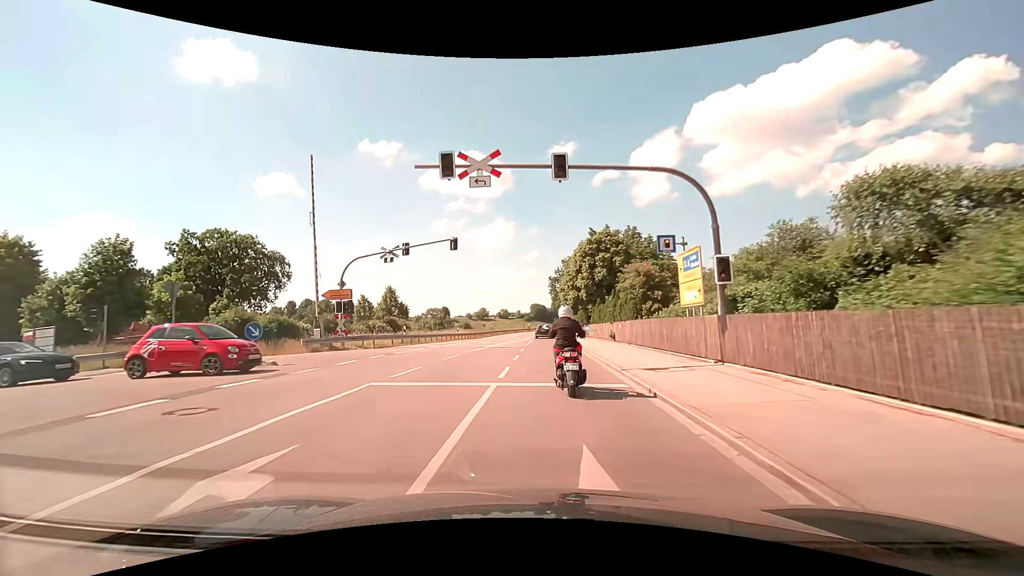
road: secondary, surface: asphalt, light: Day
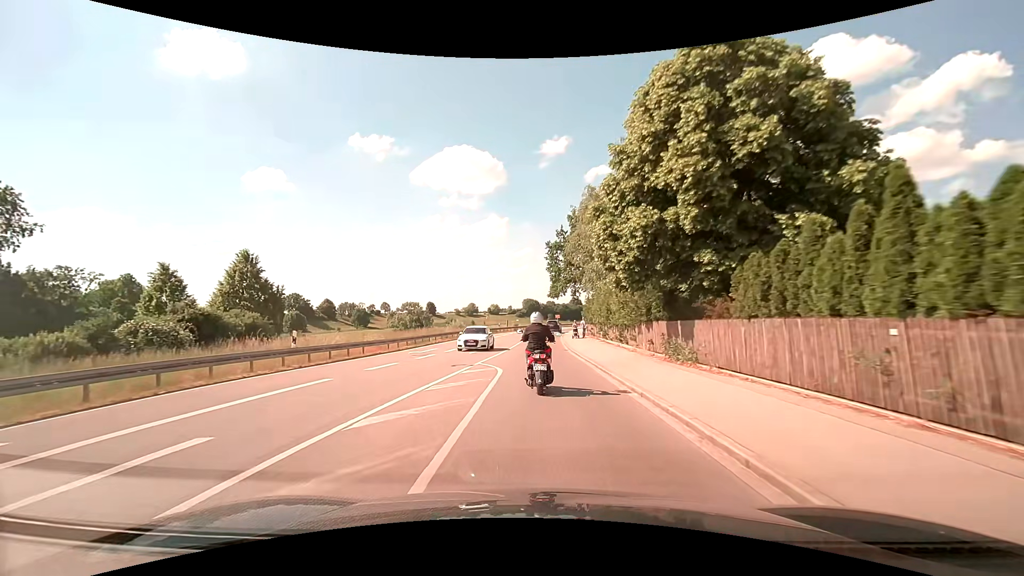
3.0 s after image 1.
(+0.4, +35.5) m; +1°
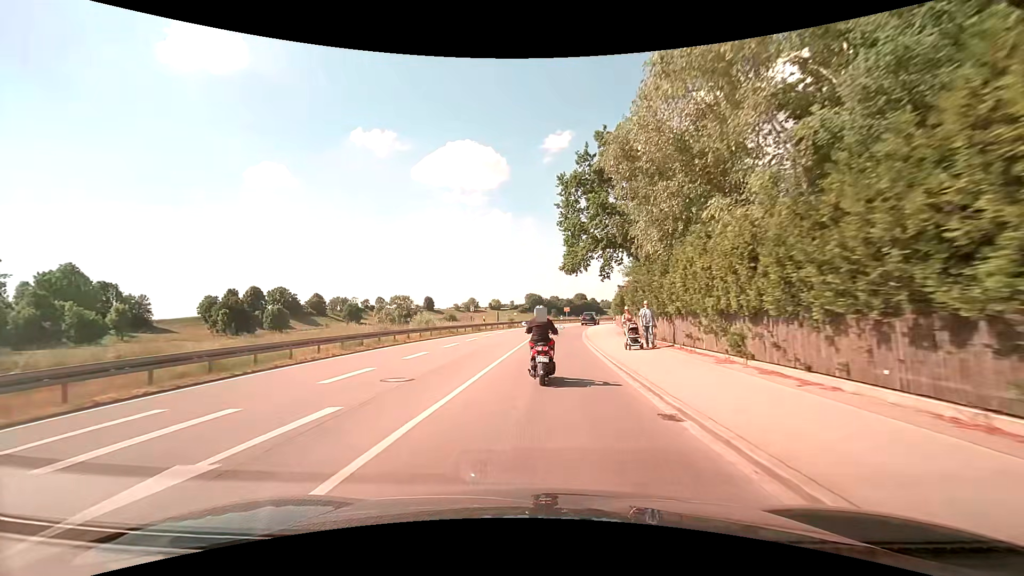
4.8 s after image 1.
(-0.3, +23.5) m; 0°
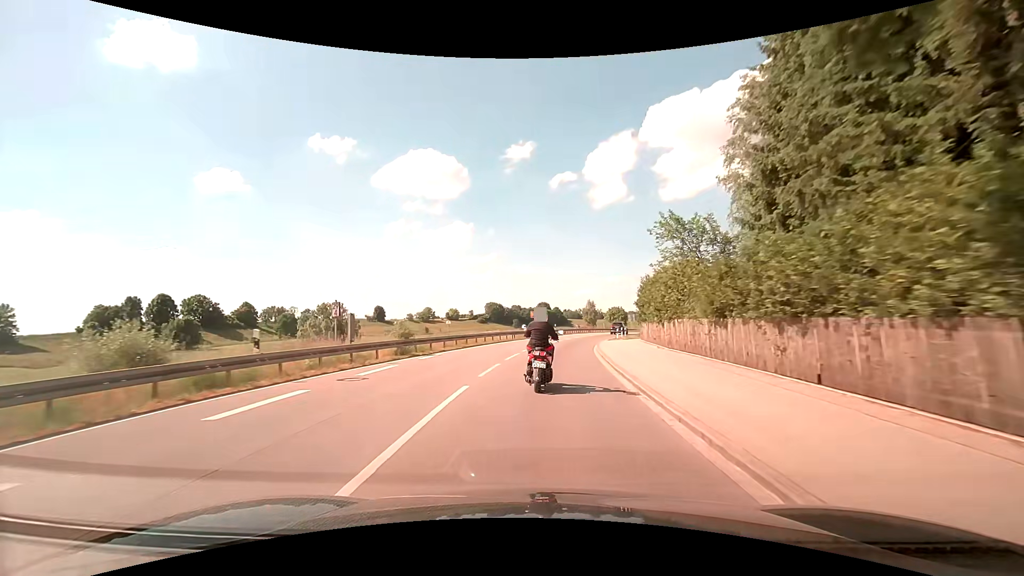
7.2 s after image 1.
(+0.6, +33.1) m; +3°
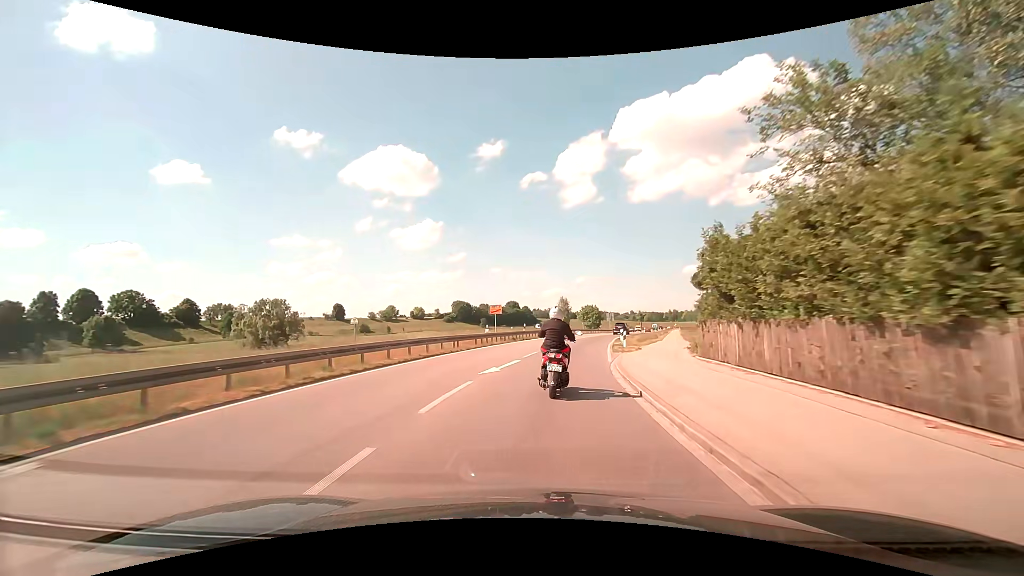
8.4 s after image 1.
(+0.5, +17.1) m; +4°
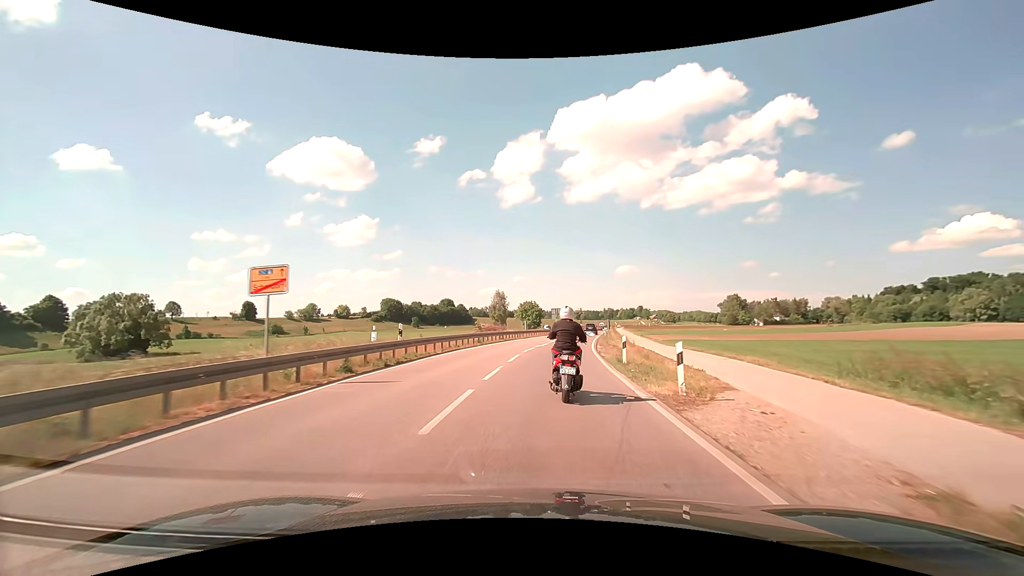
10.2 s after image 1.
(+1.5, +25.0) m; +7°
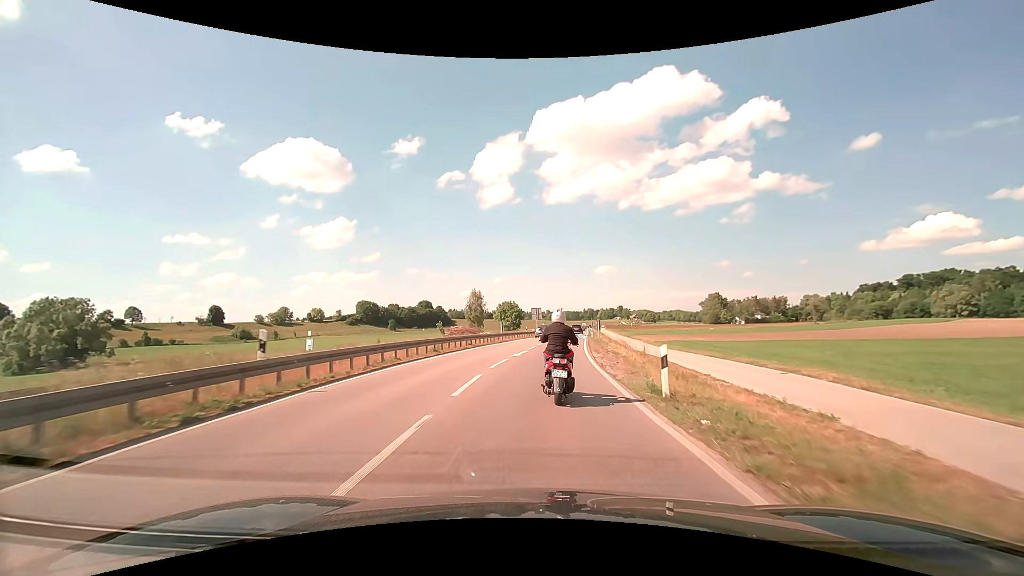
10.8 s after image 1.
(+0.2, +8.2) m; +2°
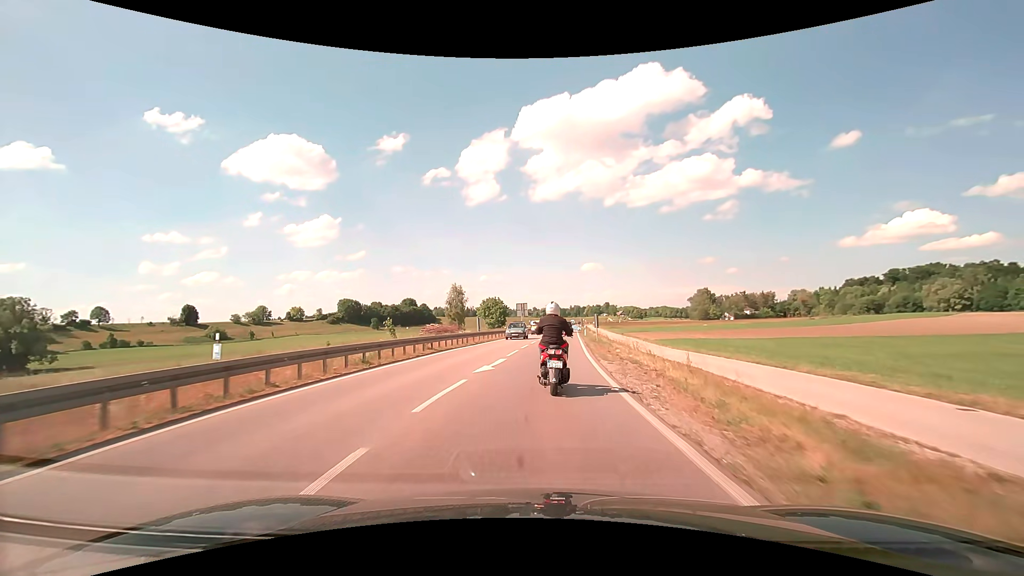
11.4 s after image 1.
(+0.1, +8.2) m; +2°
(0, +10) (0, +20) (+1, +30) (+1, +40) (+2, +50) (+3, +60) (+4, +70) (+4, +80) (+5, +90) (+6, +100) m
